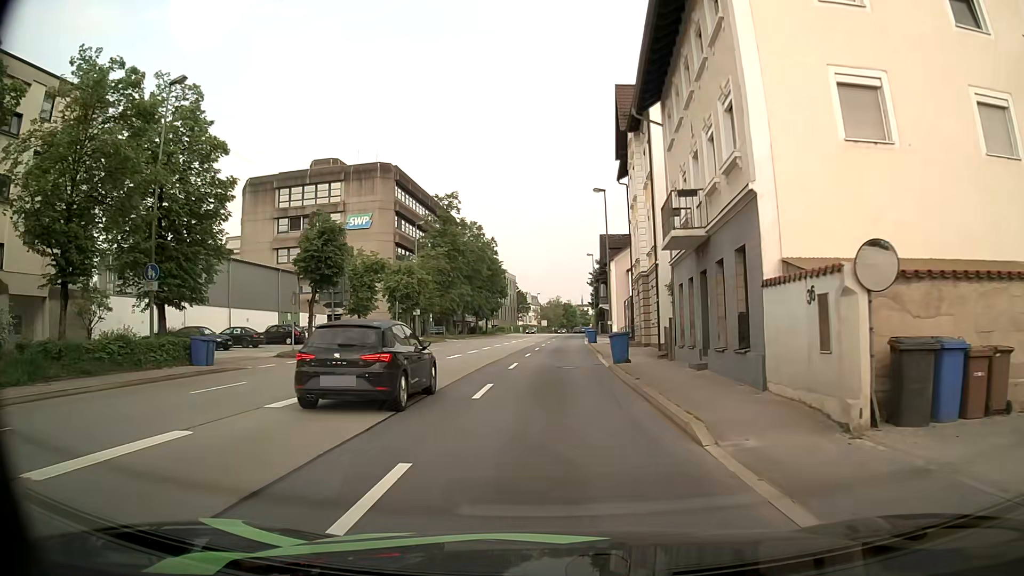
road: primary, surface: asphalt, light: Day
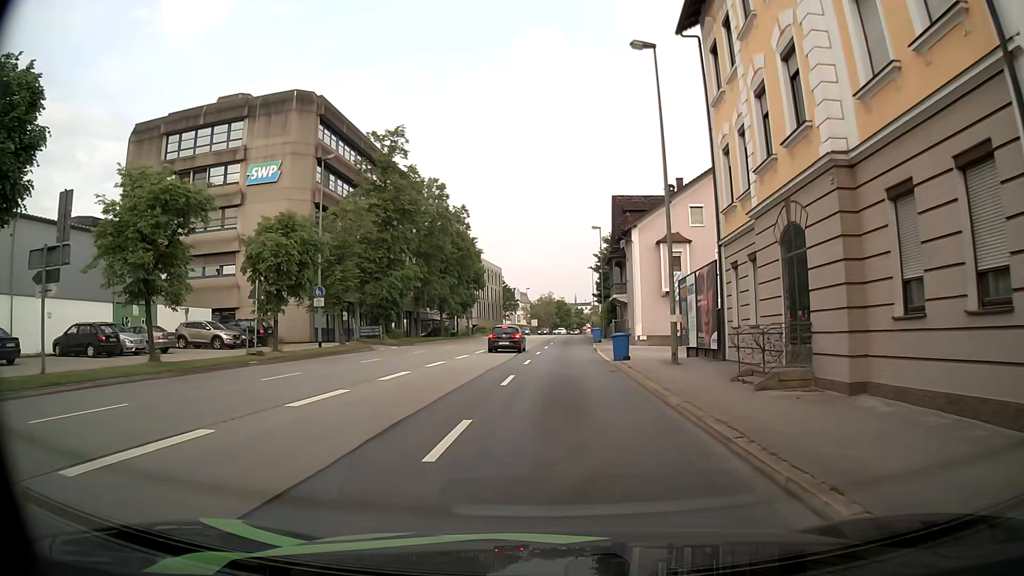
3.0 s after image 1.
(-0.1, +23.7) m; 0°
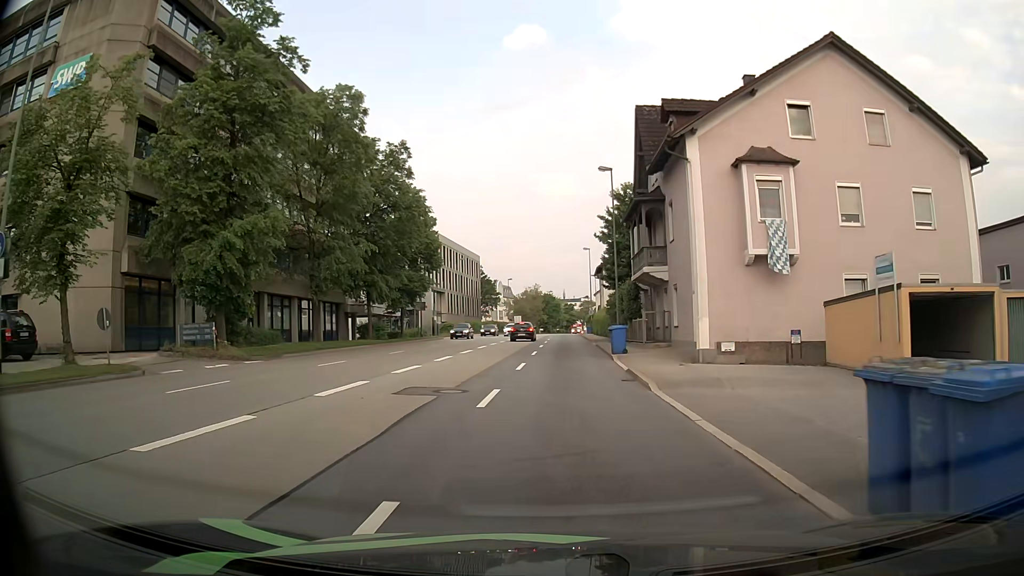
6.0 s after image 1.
(+0.3, +22.7) m; +2°
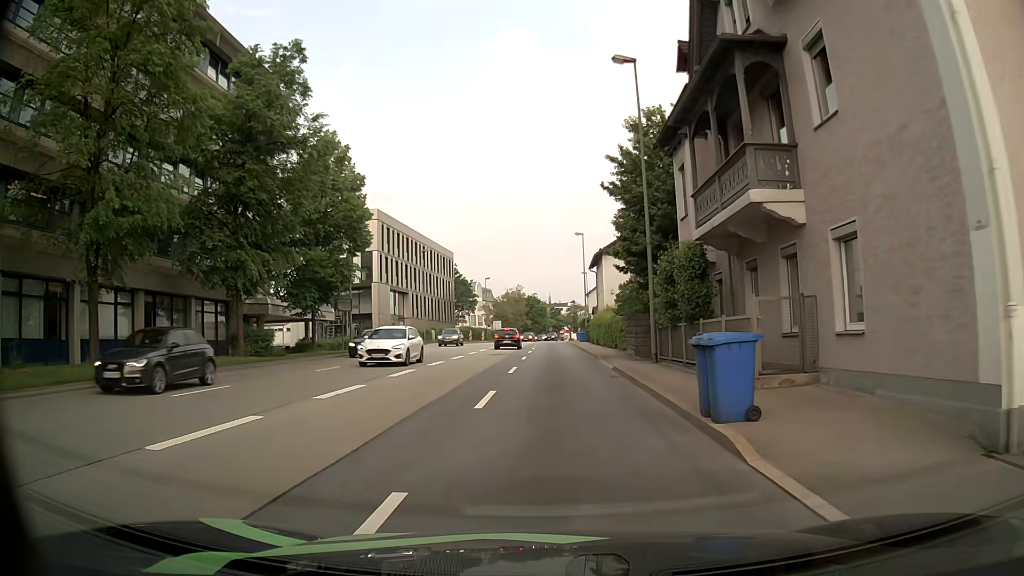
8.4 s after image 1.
(0.0, +17.5) m; +1°
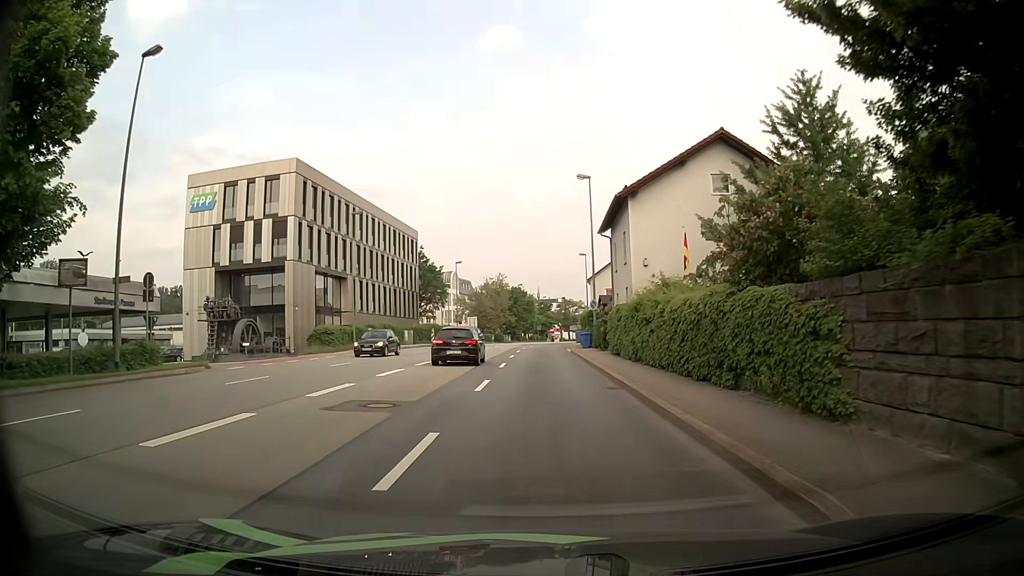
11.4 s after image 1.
(-0.1, +23.8) m; +1°
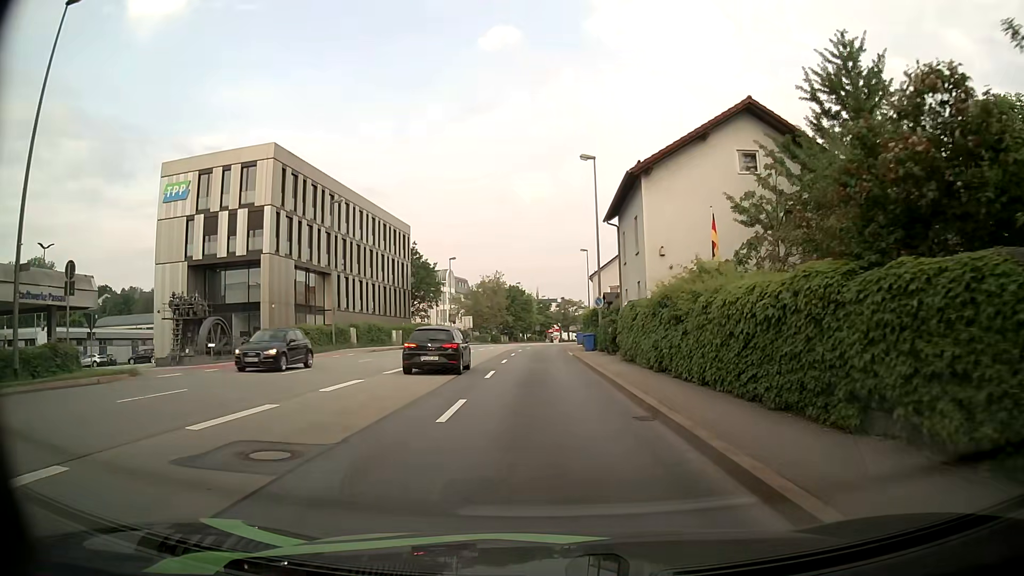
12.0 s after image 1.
(0.0, +4.8) m; 0°
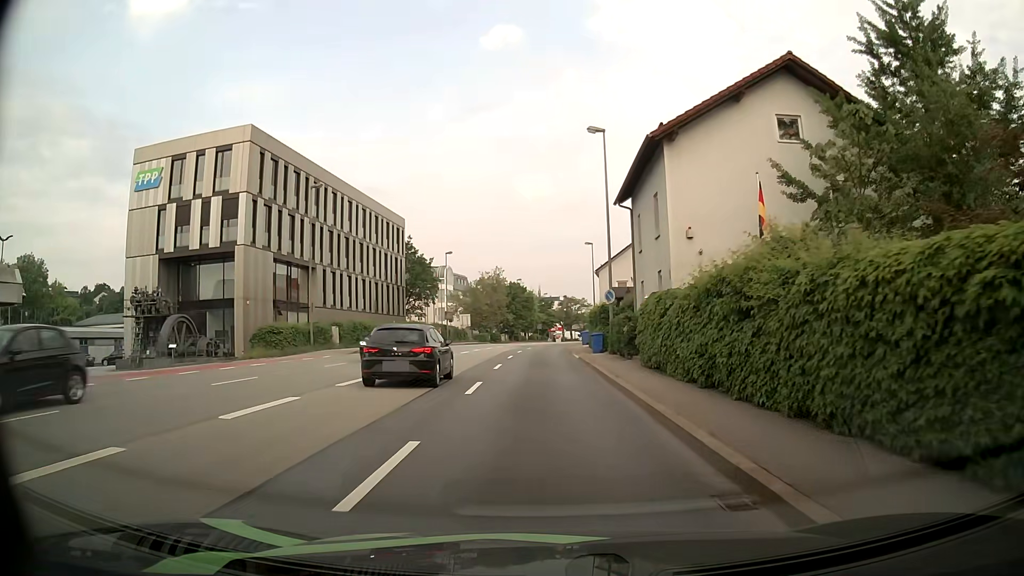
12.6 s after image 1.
(-0.1, +4.9) m; +1°
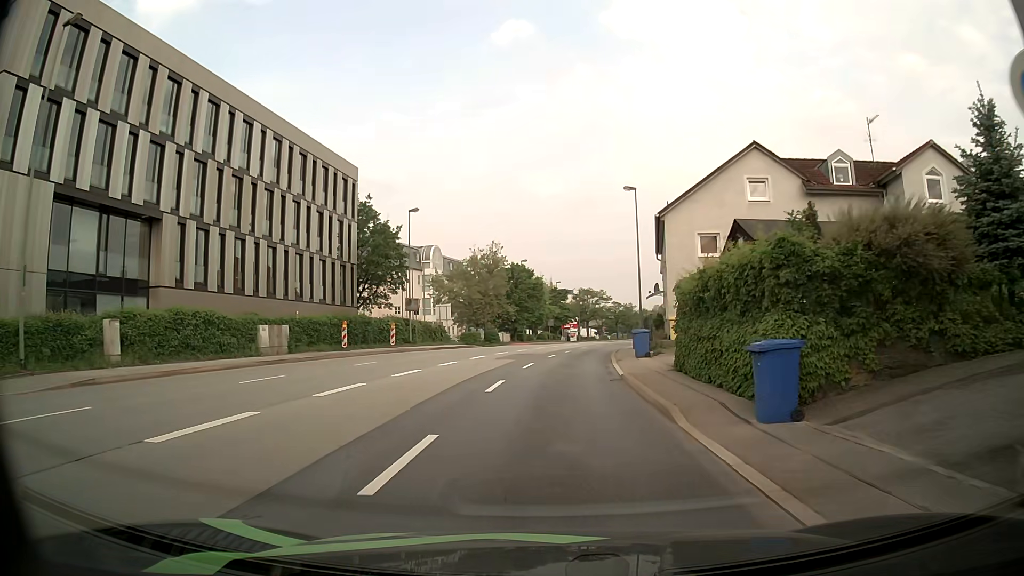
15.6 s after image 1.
(-1.3, +26.6) m; -3°
(0, +10) (0, +20) (+1, +30) (+2, +40) (+4, +50) (+6, +60) (+8, +69) (+10, +79) (+12, +89) (+14, +99) m
